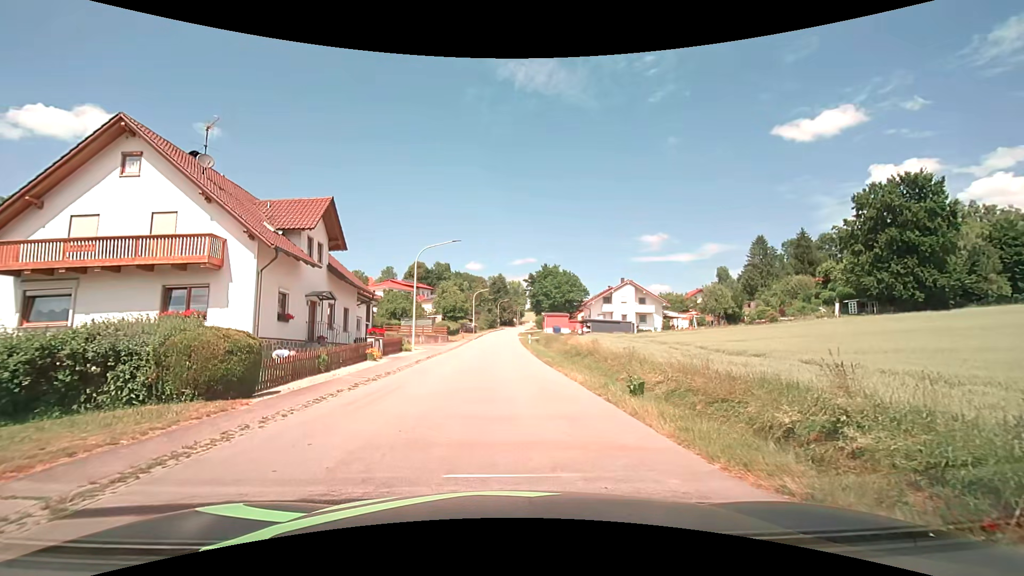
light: Day
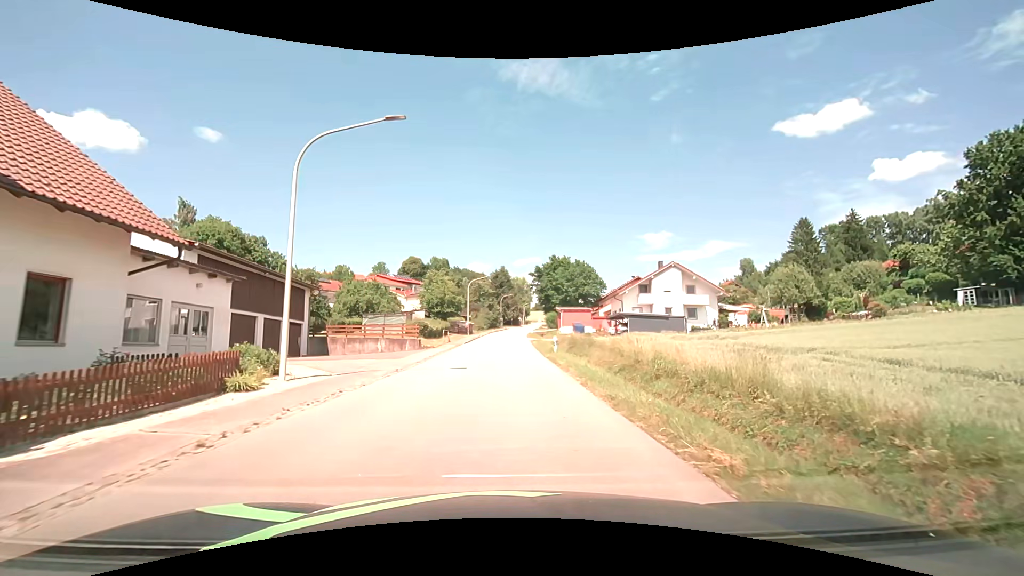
(-0.2, +20.2) m; 0°
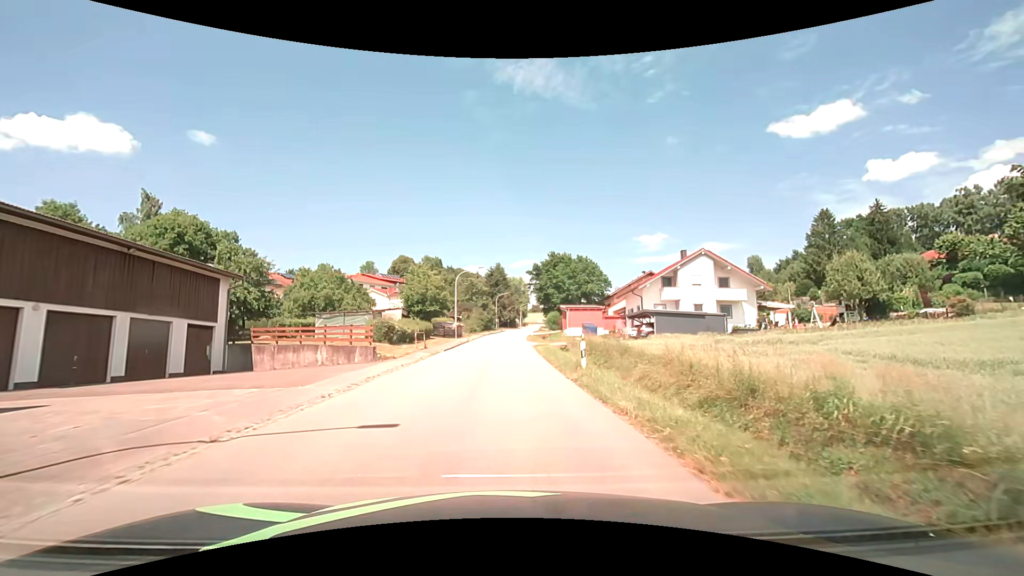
(+0.1, +10.8) m; 0°
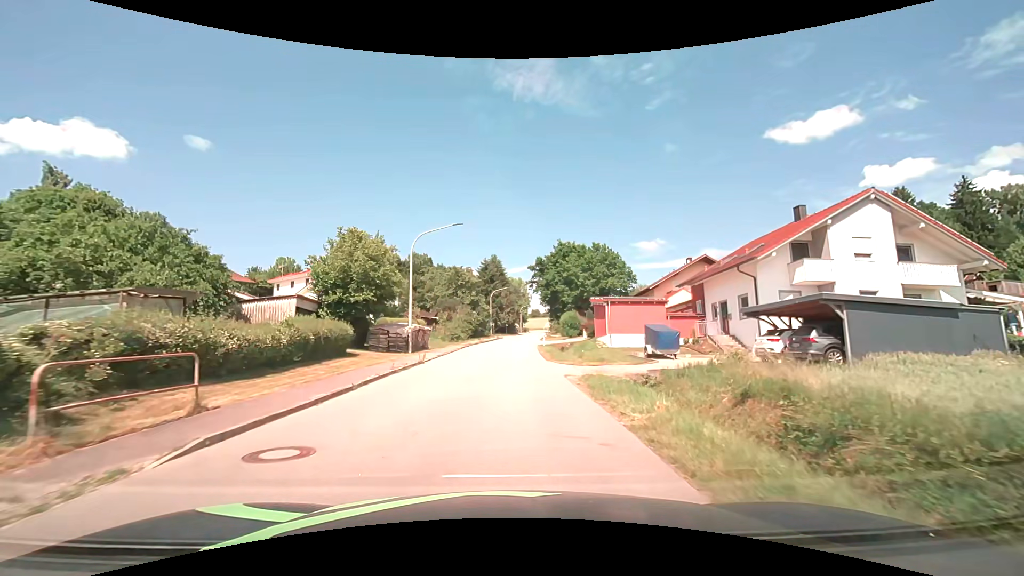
(0.0, +23.8) m; 0°
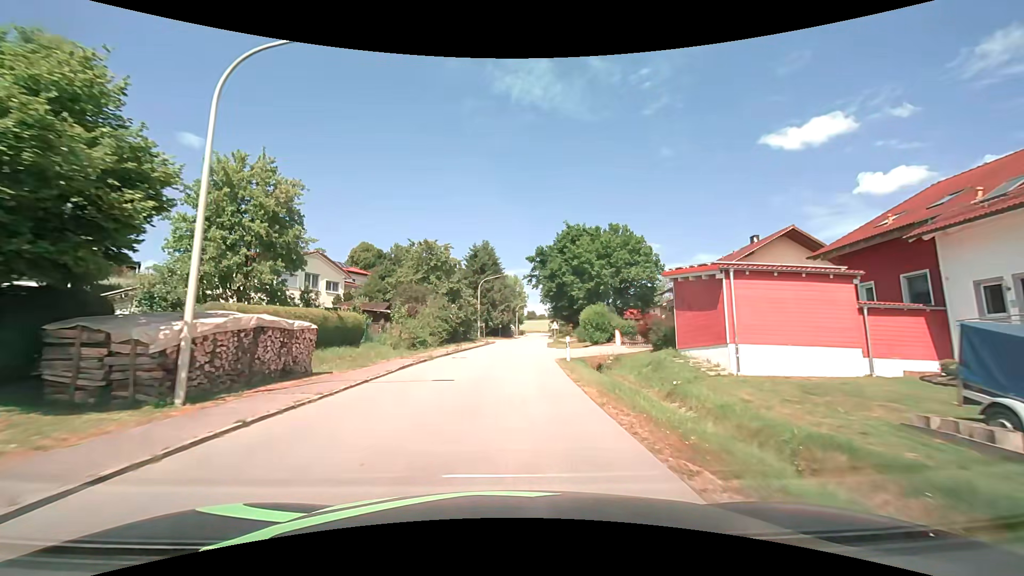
(0.0, +19.3) m; +1°
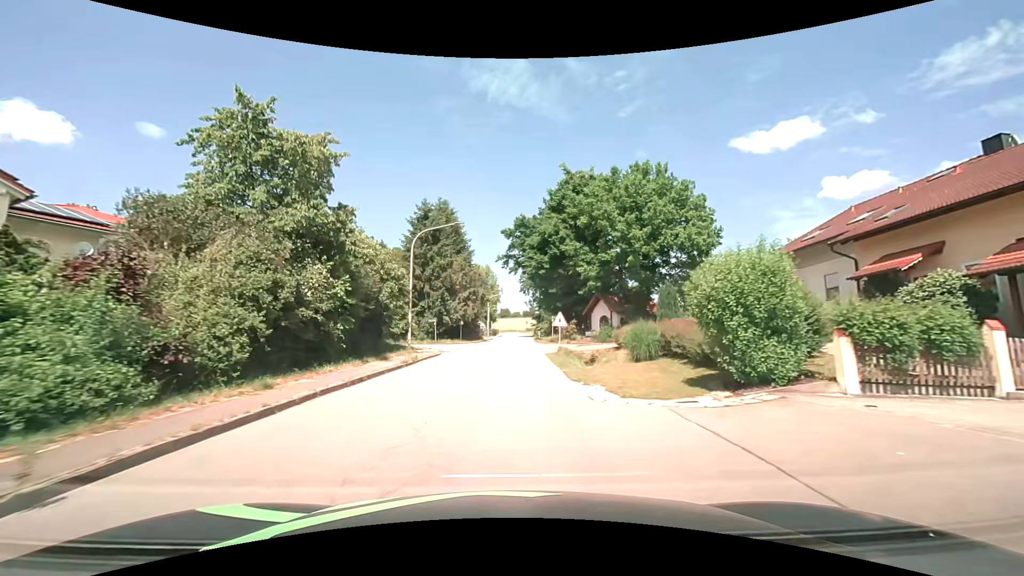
(+0.6, +27.3) m; +3°
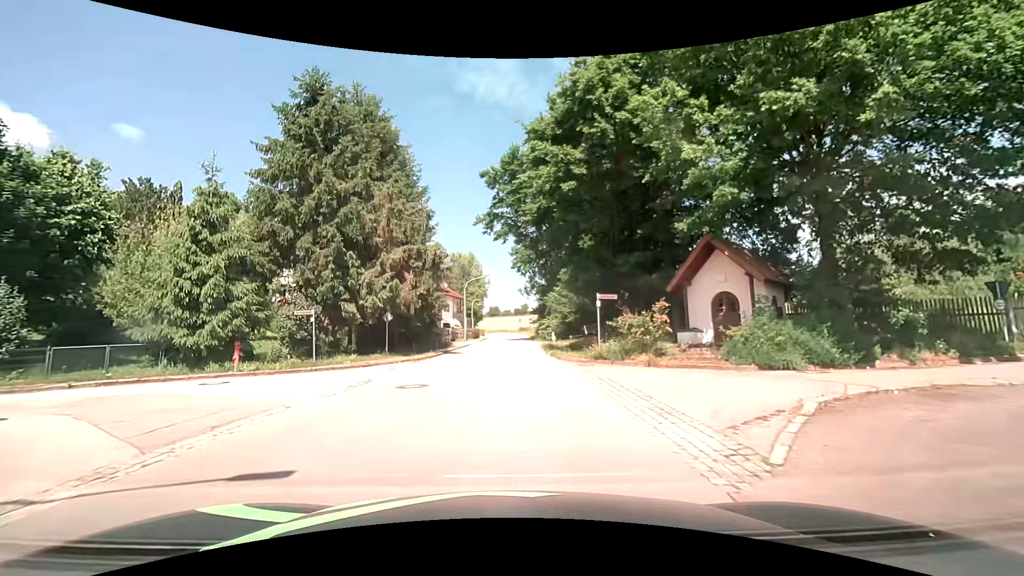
(+0.6, +27.5) m; +2°
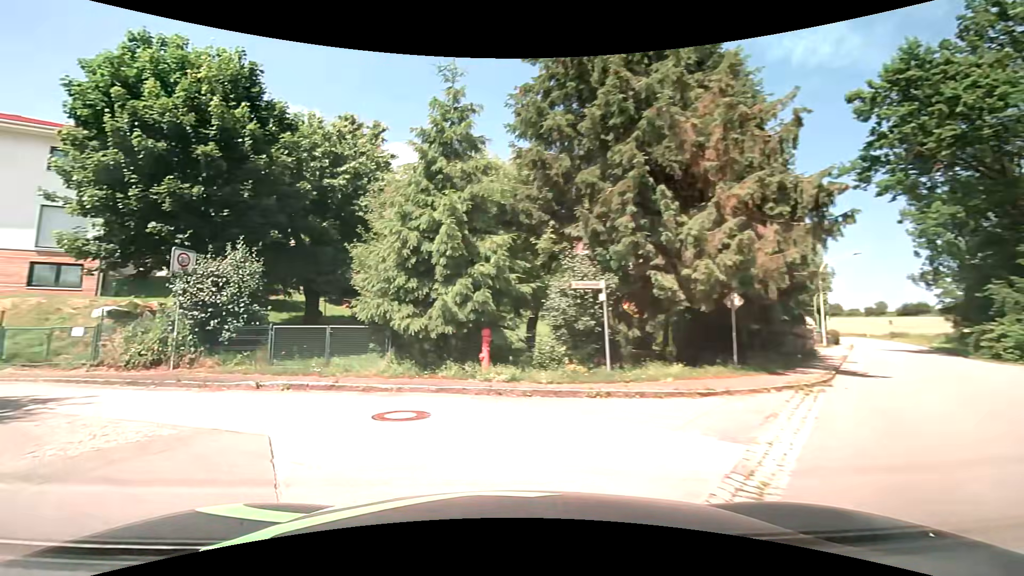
(-2.0, +9.9) m; -35°
(-4, +9) (-13, +12) (-23, +13) (-33, +12) (-43, +9) (-52, +4) (-60, -2) (-68, -8) (-76, -13) (-85, -17) m
